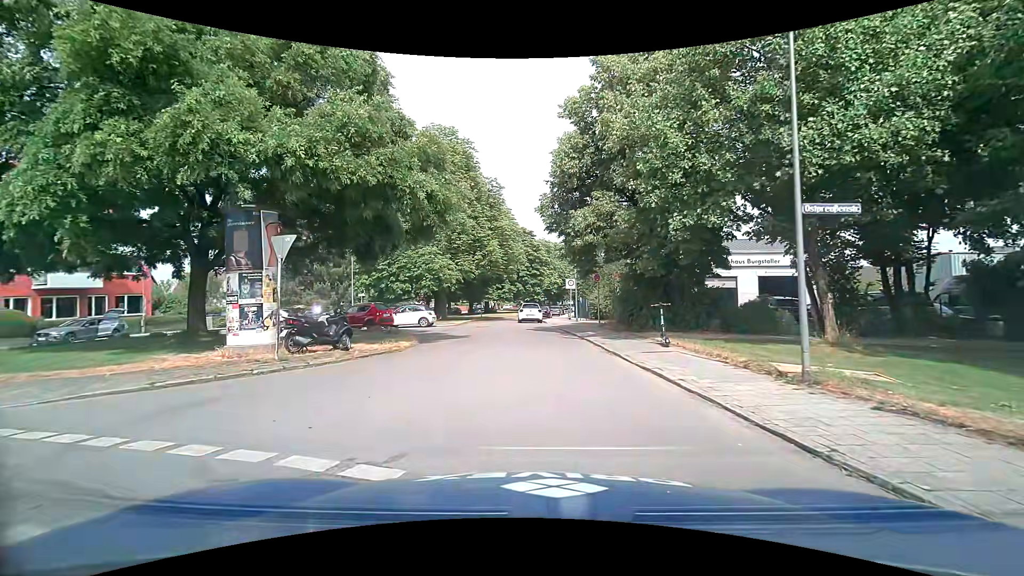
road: residential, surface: asphalt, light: Day
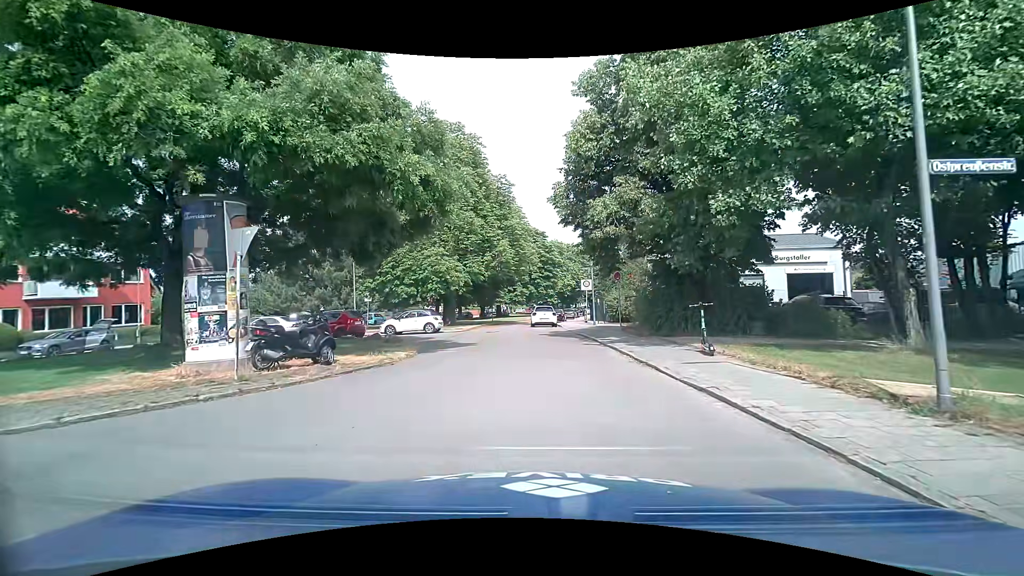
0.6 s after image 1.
(0.0, +2.3) m; -3°
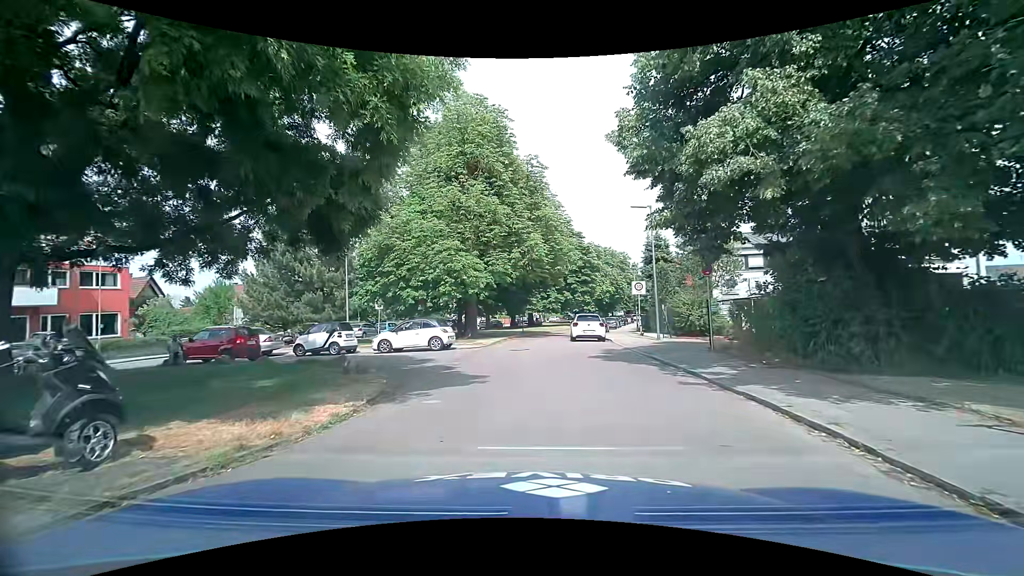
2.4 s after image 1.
(-0.2, +7.7) m; -3°
